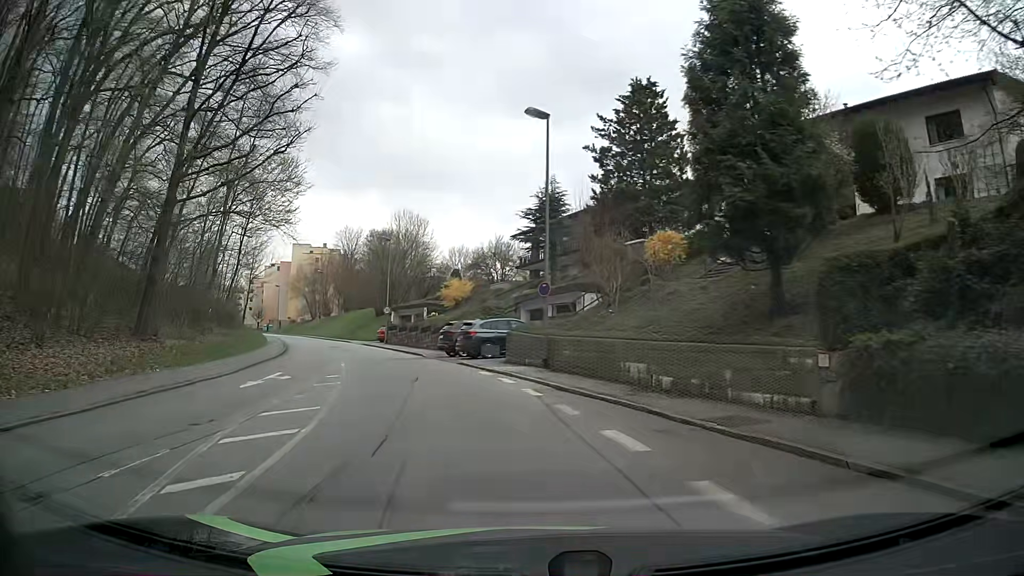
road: residential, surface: asphalt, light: Day
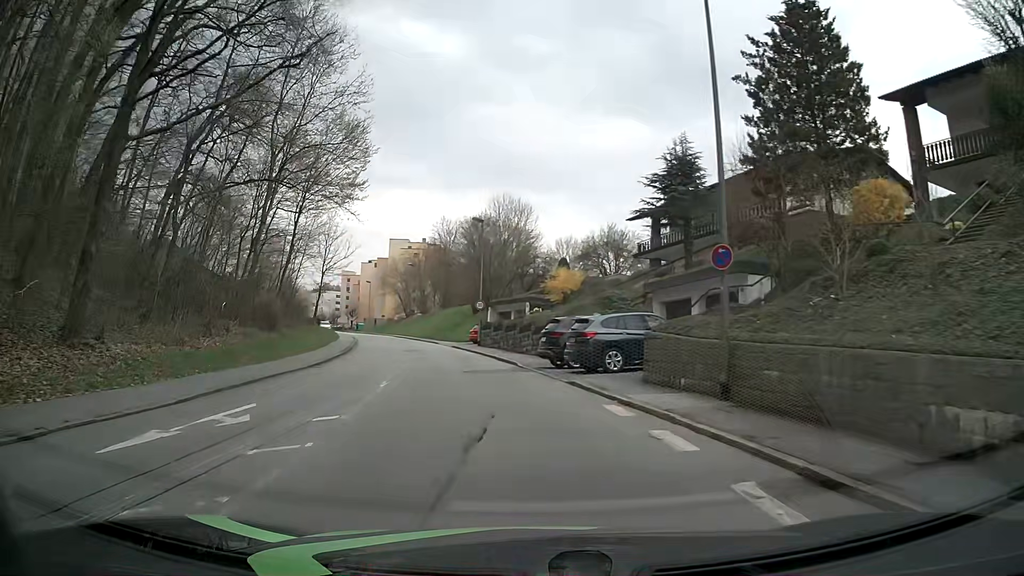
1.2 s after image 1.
(-0.7, +9.0) m; -8°
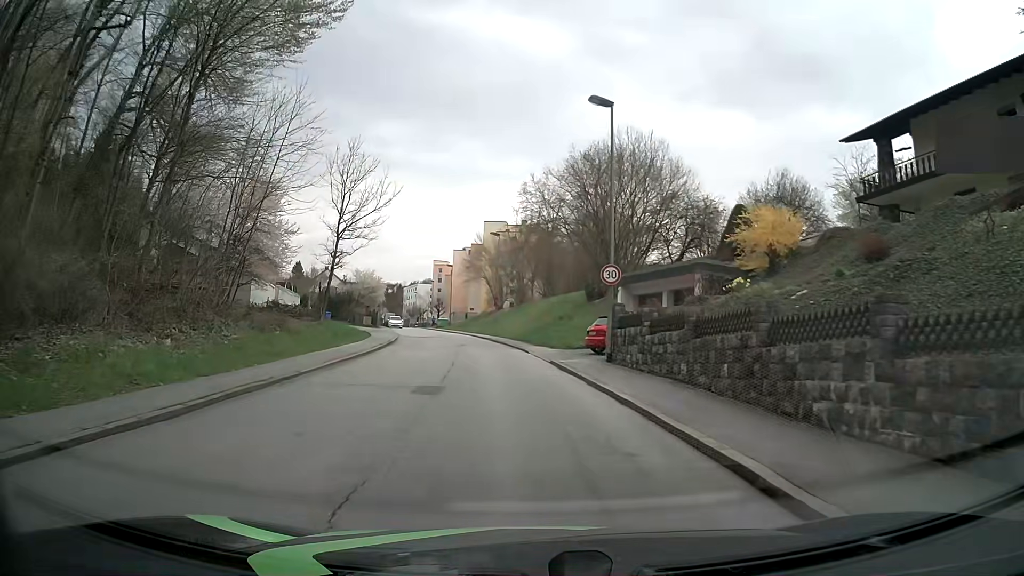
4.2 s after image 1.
(-2.7, +22.7) m; -10°
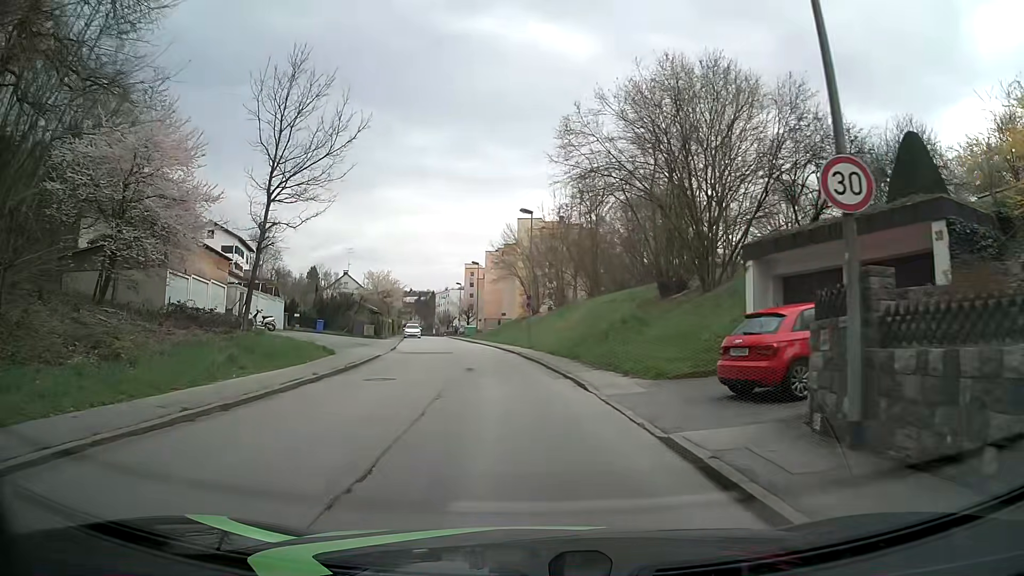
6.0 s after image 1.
(-0.5, +13.7) m; -4°
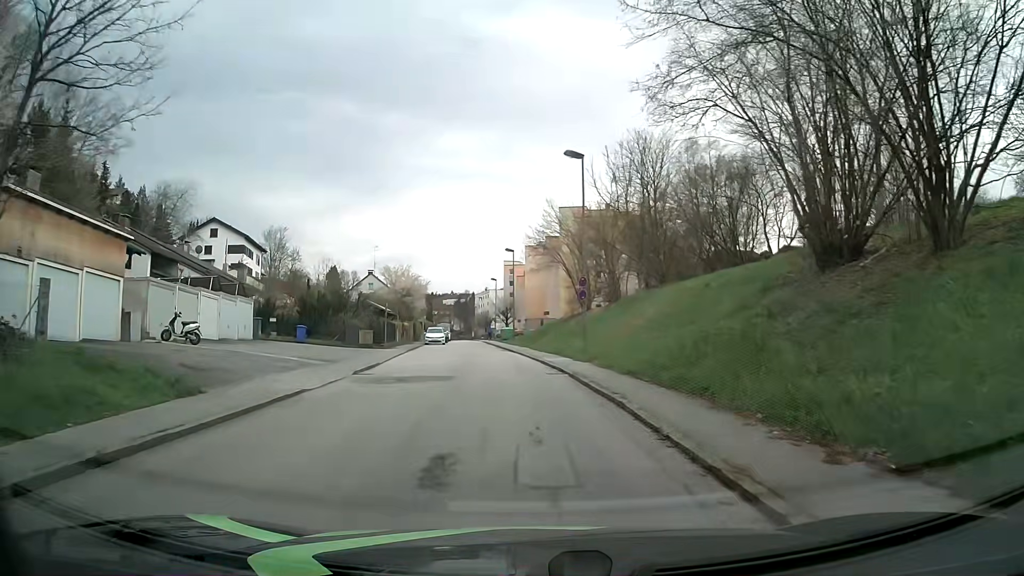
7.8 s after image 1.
(-0.3, +13.5) m; -3°
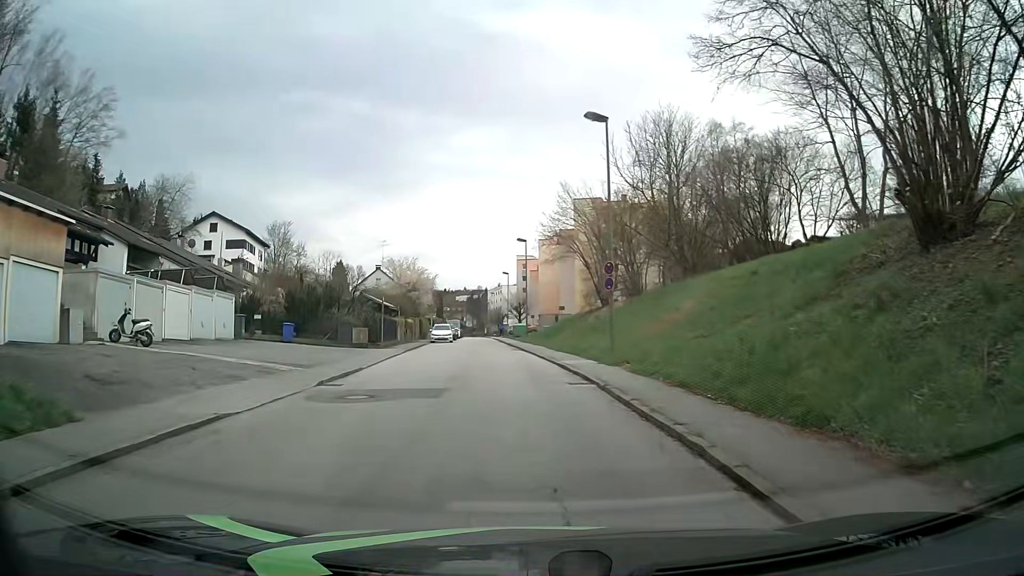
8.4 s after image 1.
(-0.1, +4.5) m; -2°
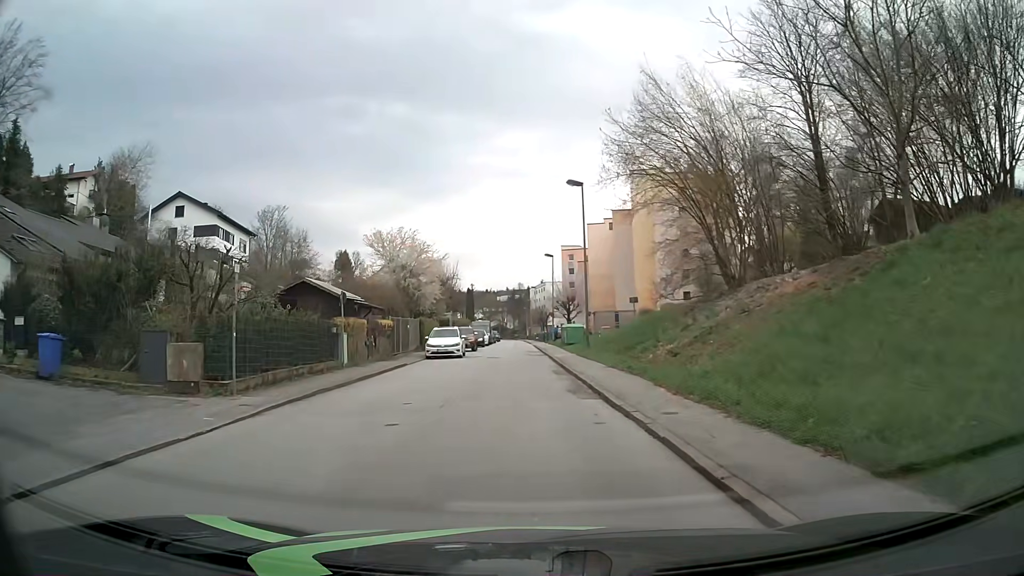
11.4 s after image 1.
(-1.0, +22.3) m; -4°
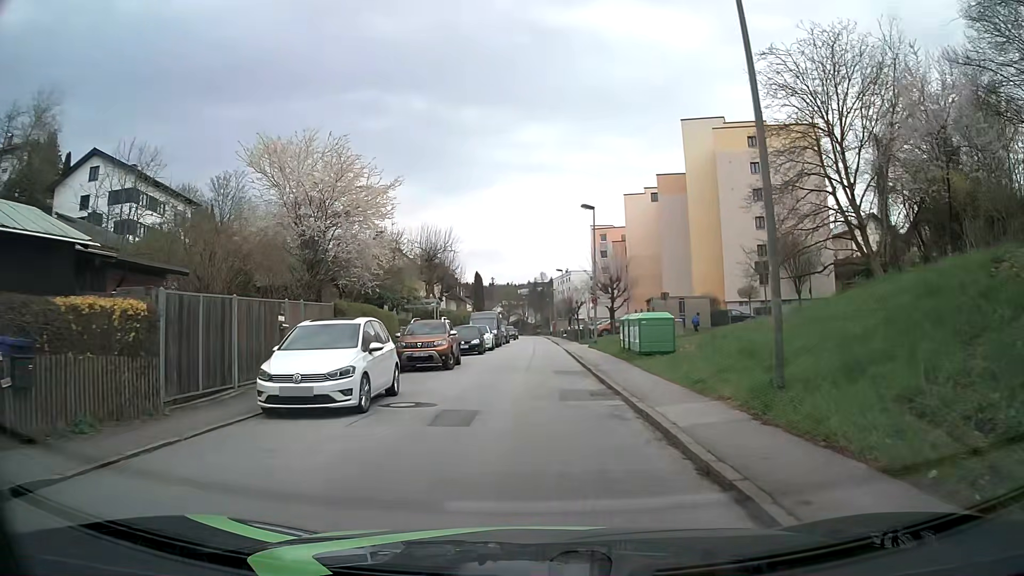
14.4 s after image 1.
(-0.3, +22.4) m; -1°
(0, +10) (0, +20) (0, +30) (0, +40) (0, +50) (0, +60) (0, +70) (0, +80) (0, +90) (0, +100) m
